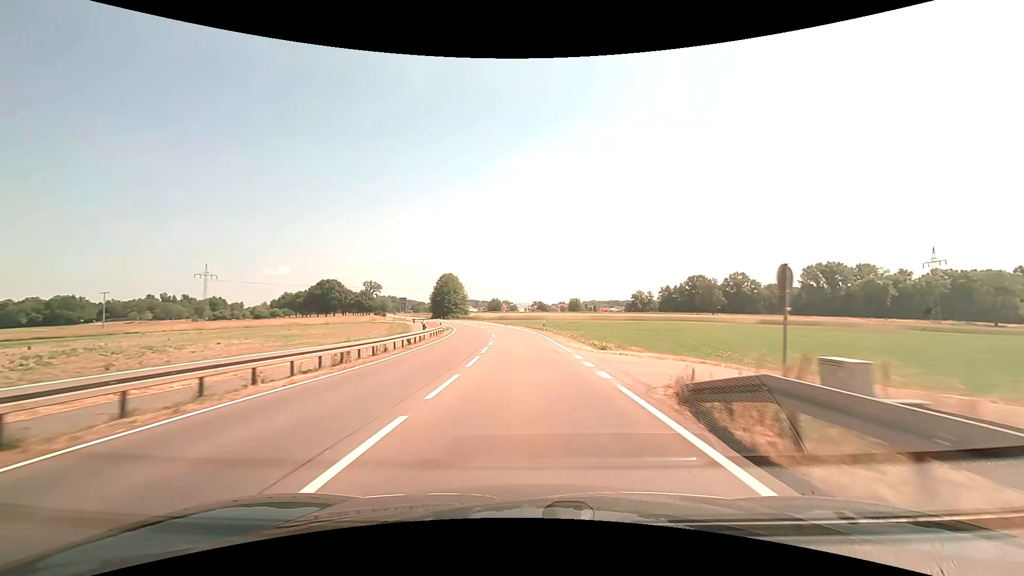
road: secondary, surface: asphalt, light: Day
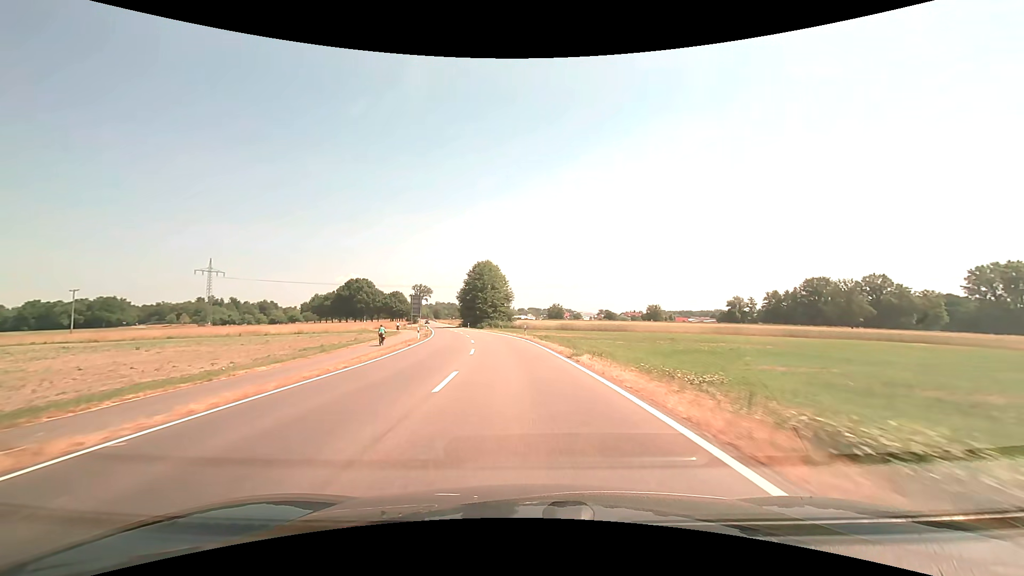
(-2.1, +53.5) m; -7°
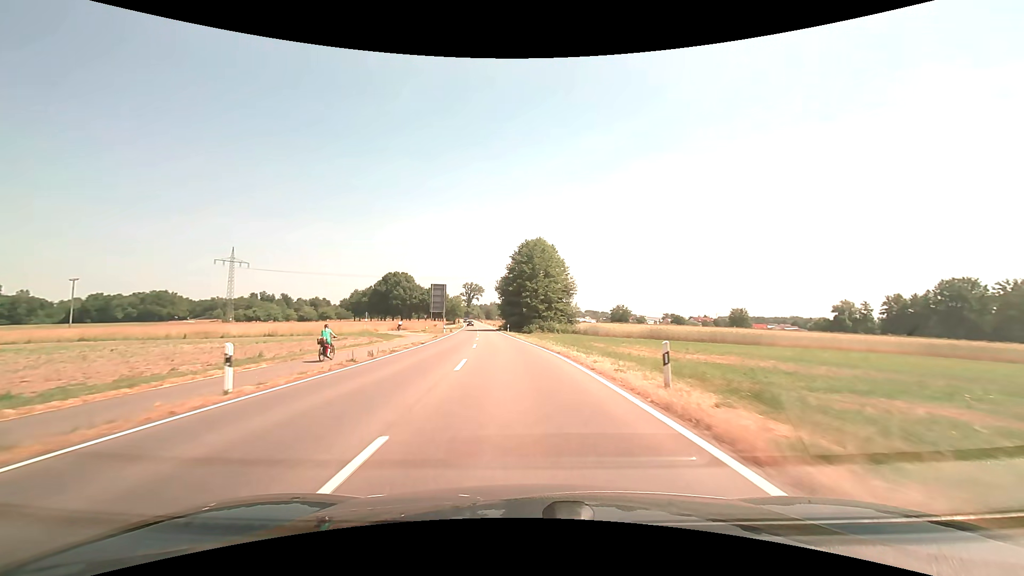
(-1.7, +32.1) m; -6°
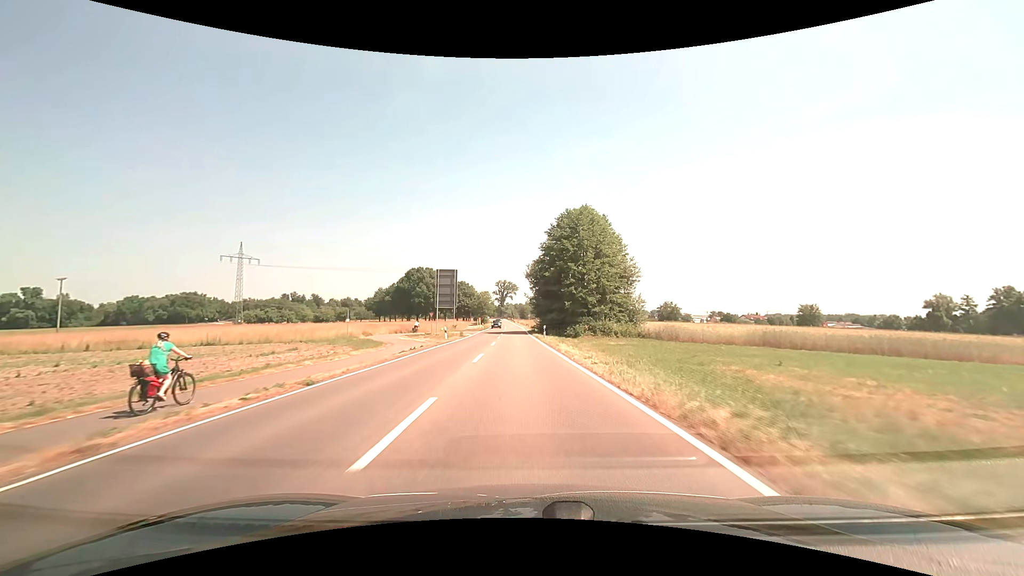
(-0.8, +21.5) m; -4°
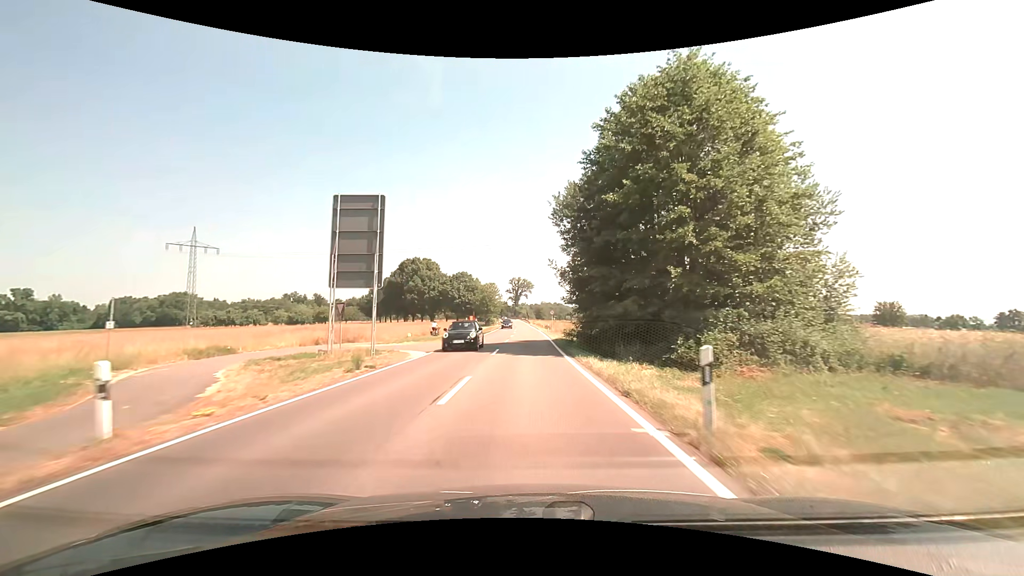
(-0.7, +32.5) m; -2°
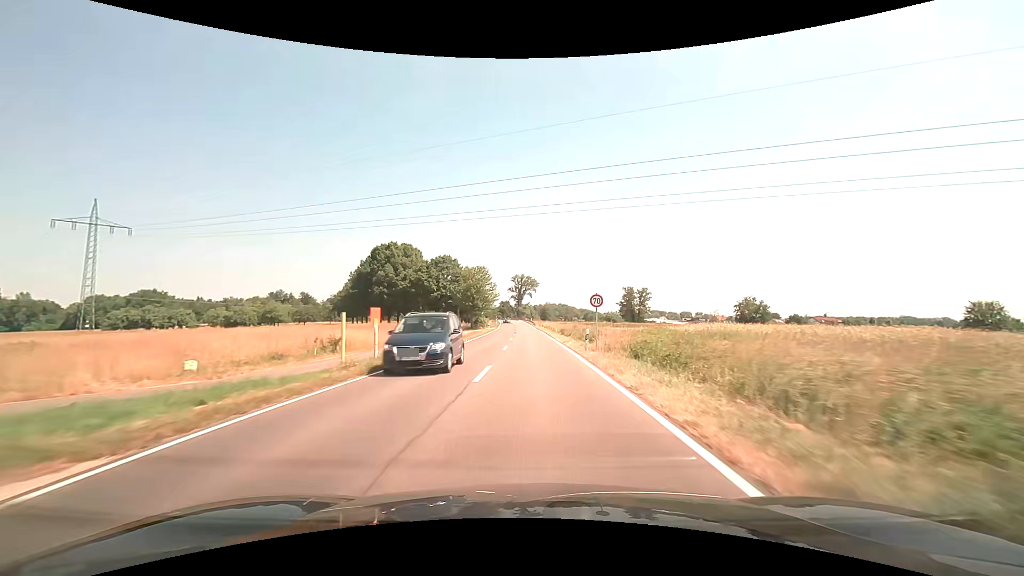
(-0.1, +32.8) m; 0°
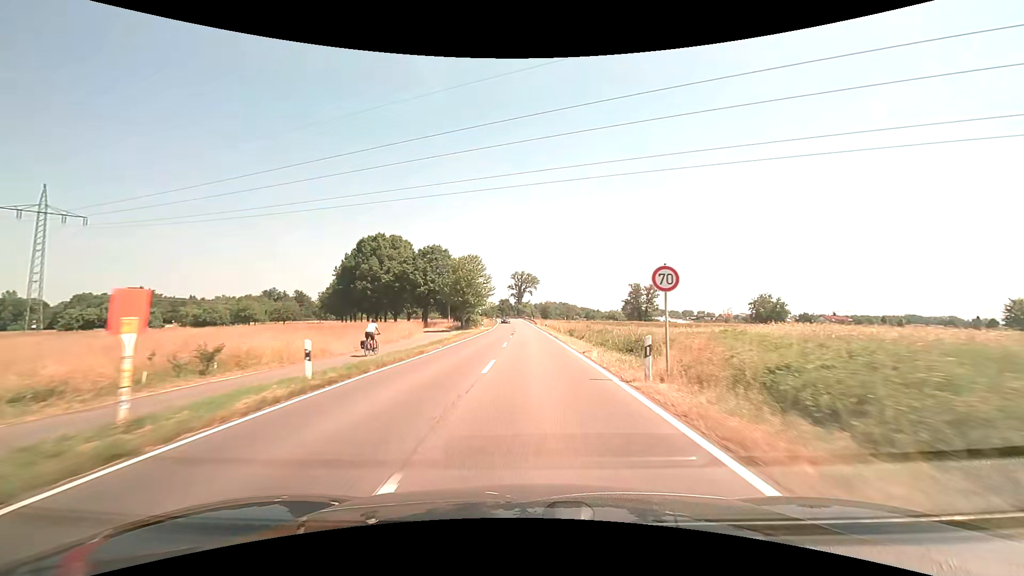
(0.0, +11.0) m; 0°
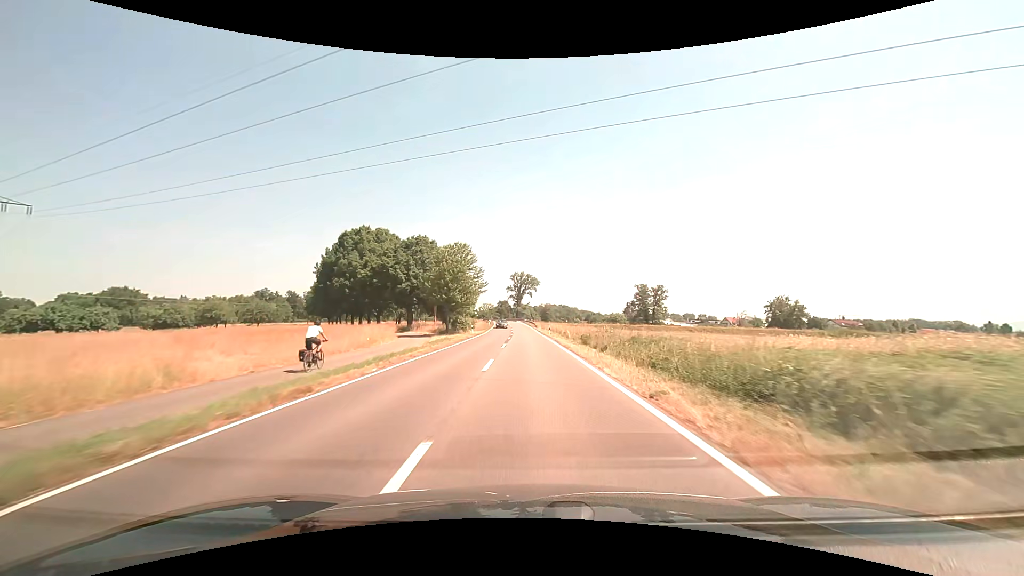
(0.0, +11.0) m; 0°
(0, +10) (0, +20) (0, +30) (0, +40) (0, +50) (-1, +60) (-1, +70) (-1, +80) (-2, +90) (-2, +100) m
